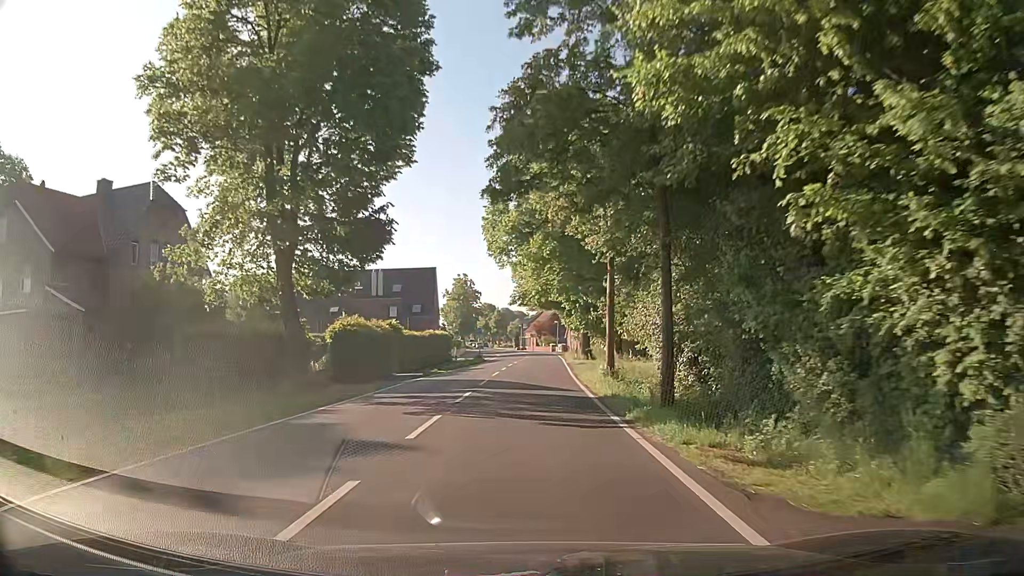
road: secondary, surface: asphalt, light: Day
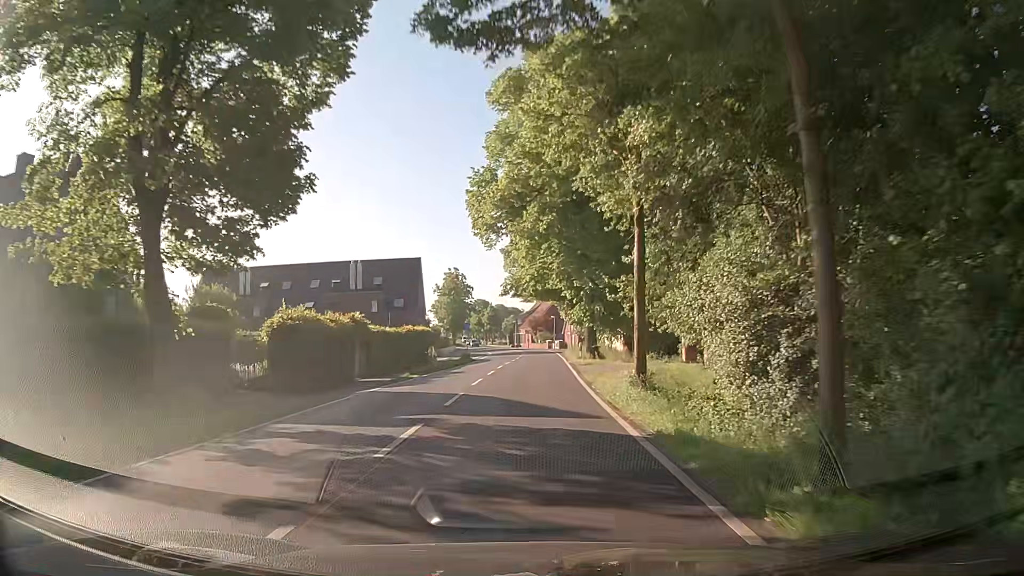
(-0.1, +7.8) m; -1°
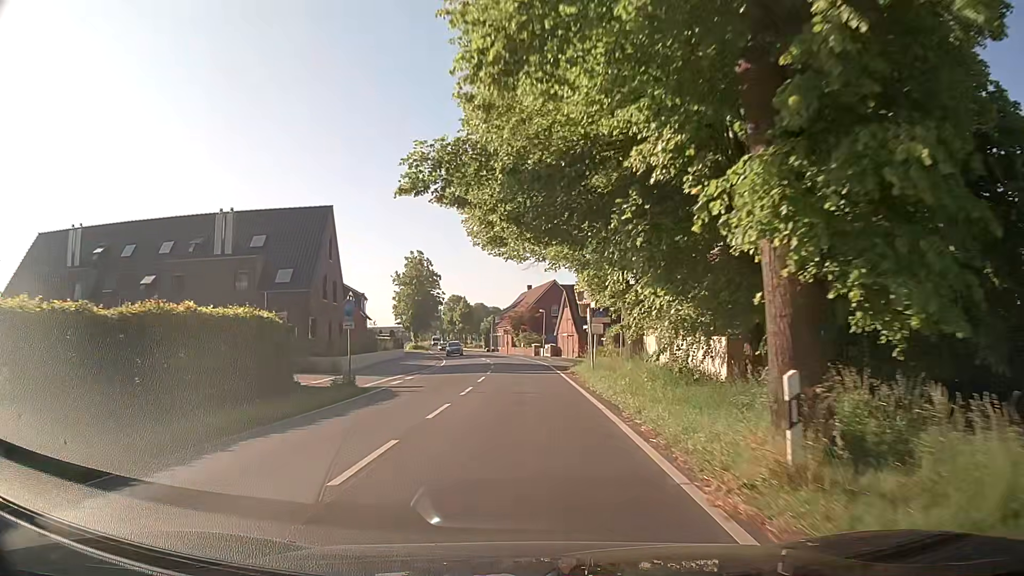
(+0.5, +31.2) m; +2°
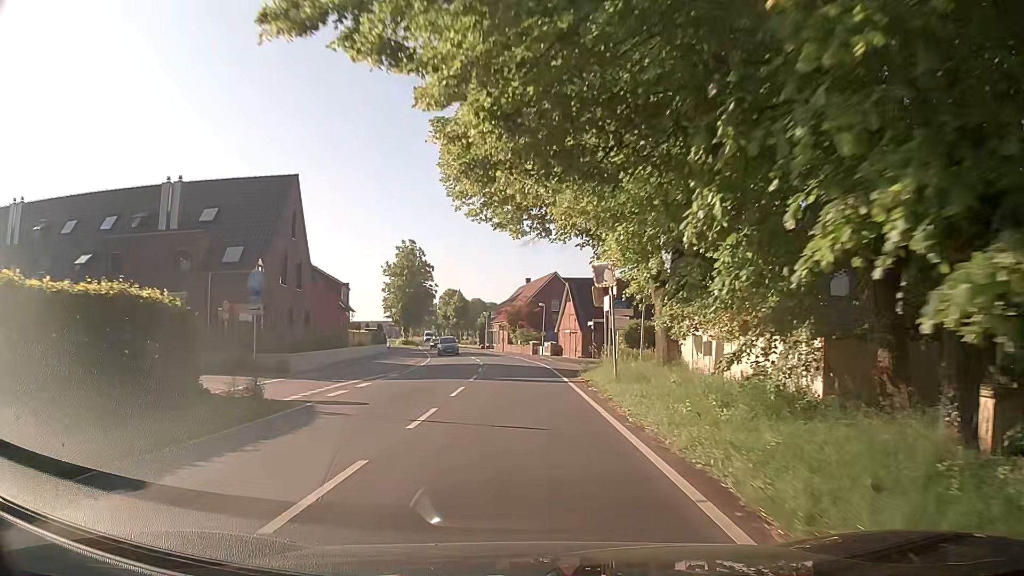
(0.0, +7.8) m; 0°
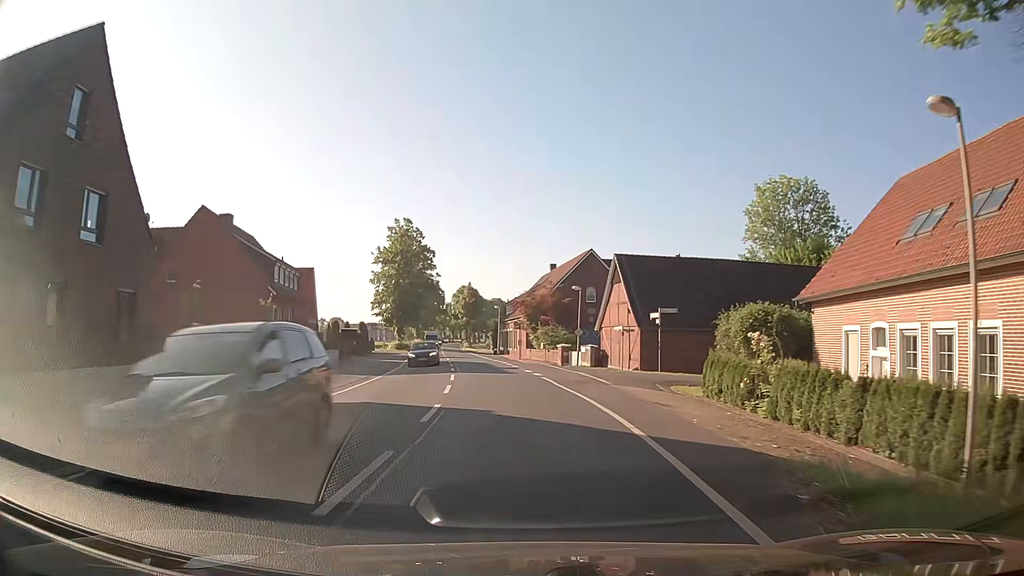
(0.0, +23.4) m; -1°
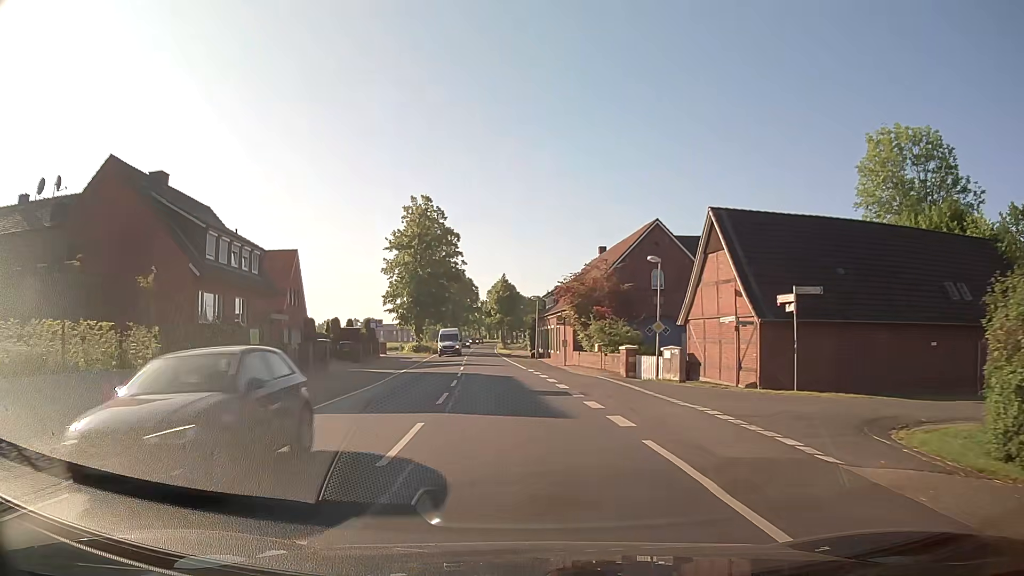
(-0.5, +15.6) m; -3°
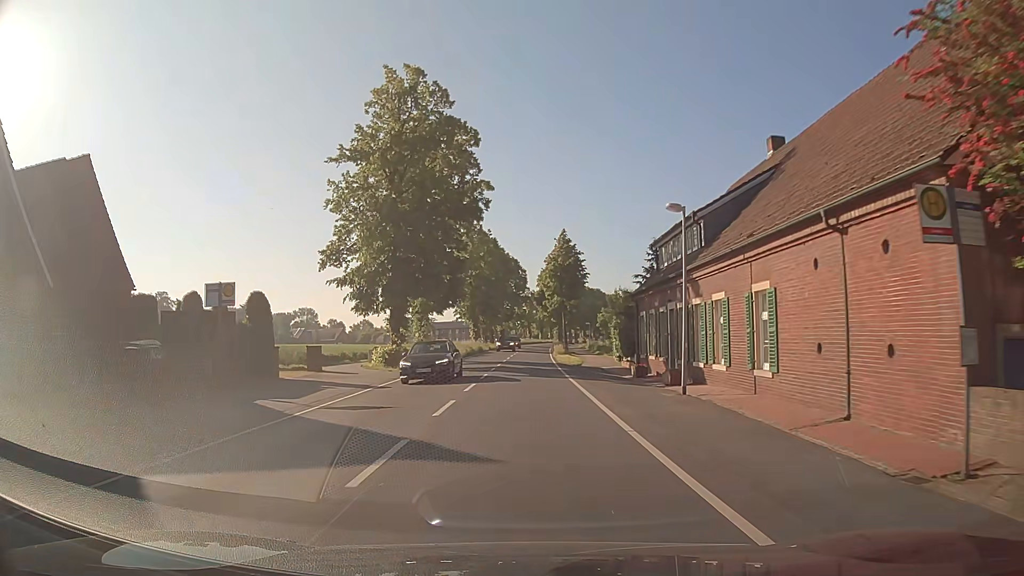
(-2.3, +38.8) m; -5°
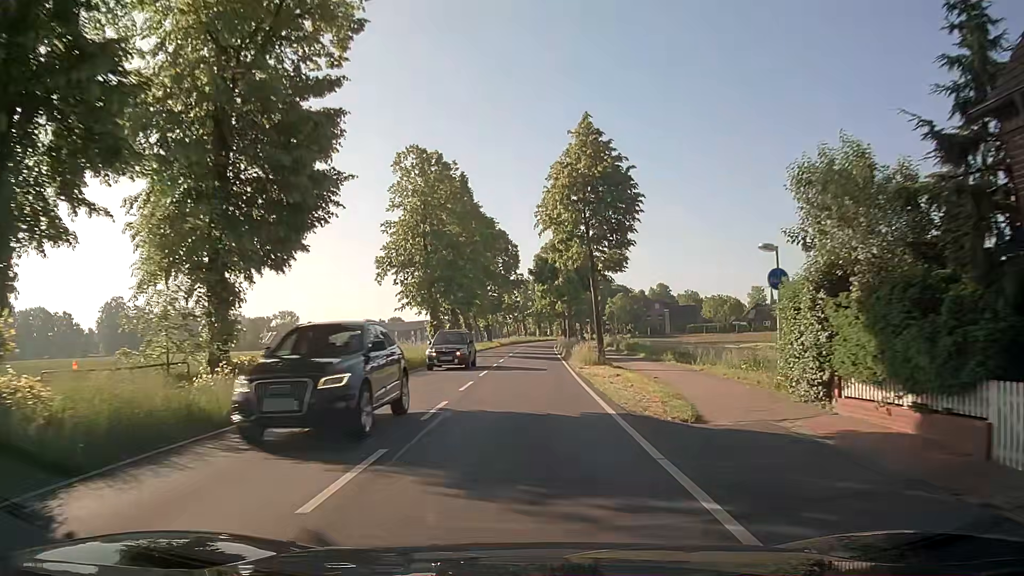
(+0.3, +31.0) m; +1°
